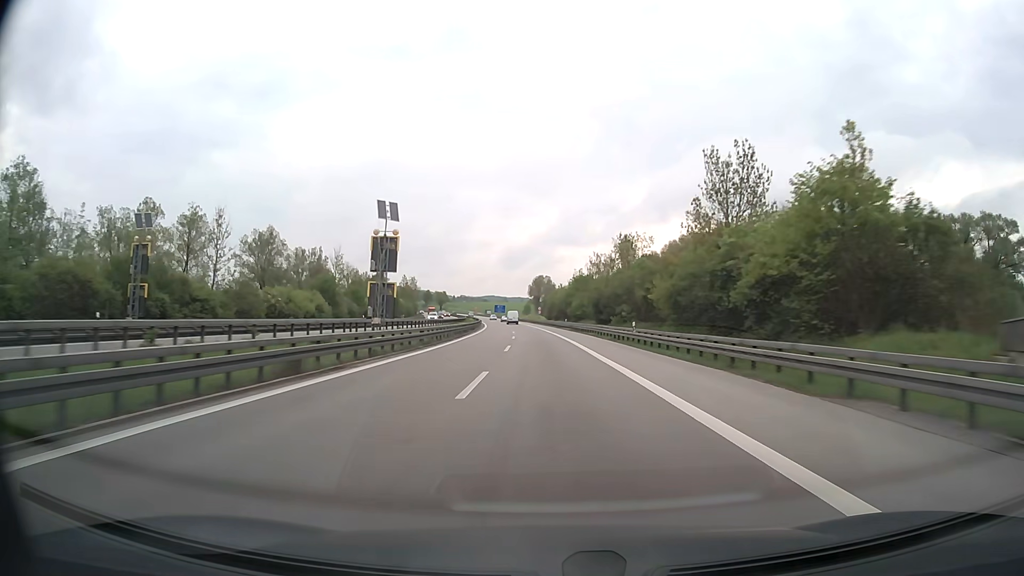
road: motorway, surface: asphalt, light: Day
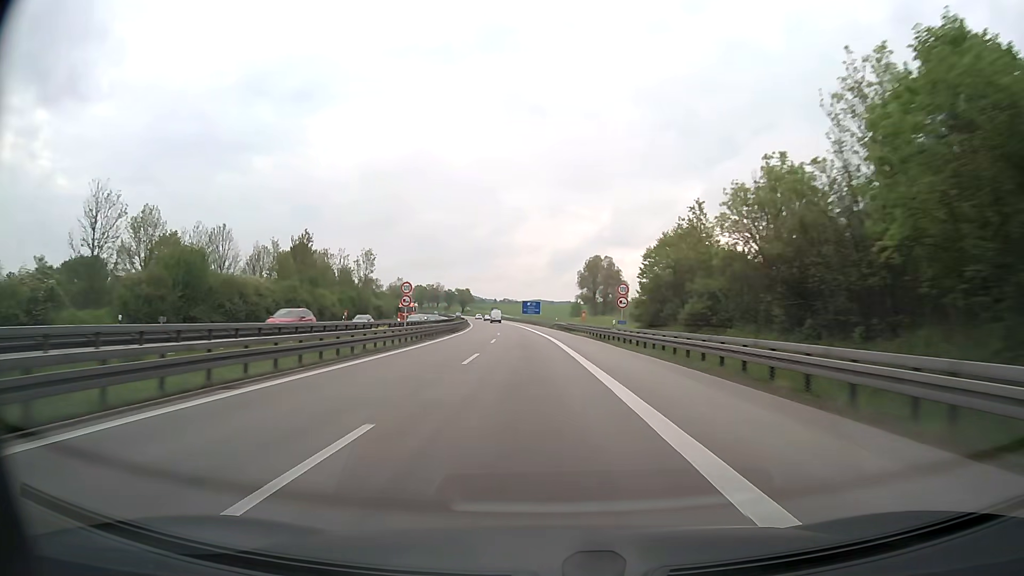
(-3.2, +99.6) m; -4°
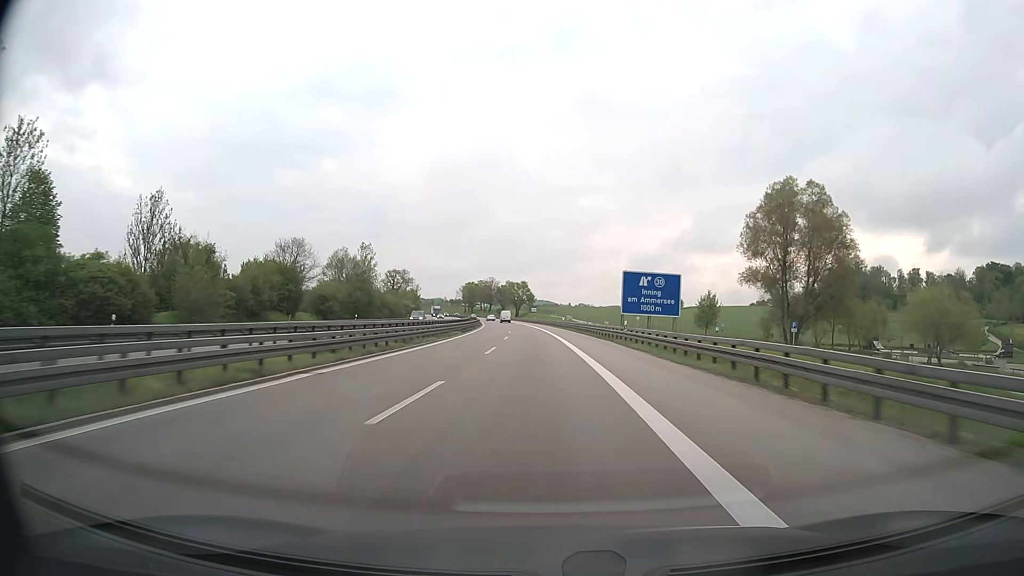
(-5.8, +102.3) m; -7°
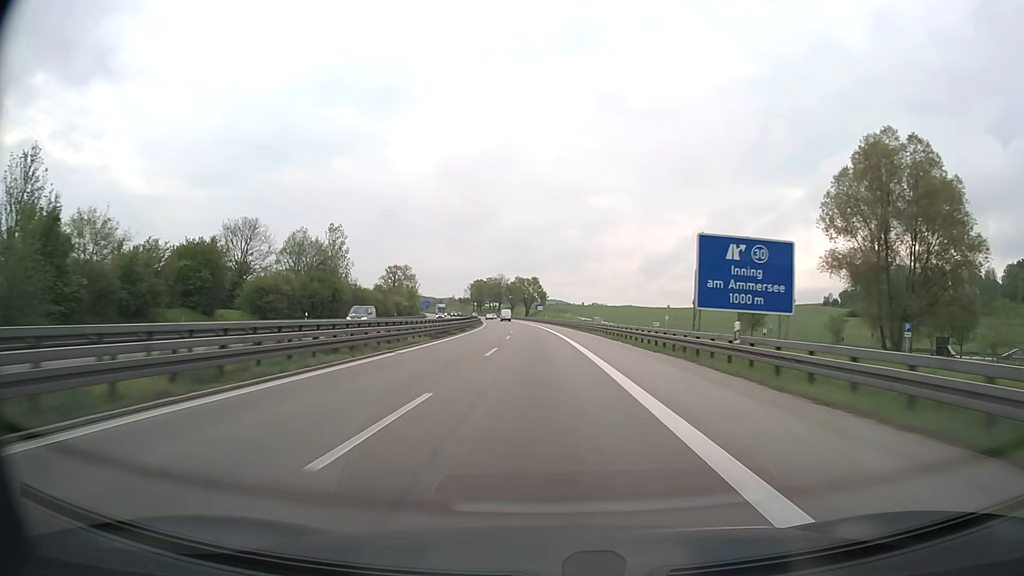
(-0.2, +20.7) m; -1°
(0, +10) (0, +20) (0, +30) (-1, +40) (-1, +50) (-1, +60) (-2, +70) (-2, +80) (-3, +90) (-4, +100) m
